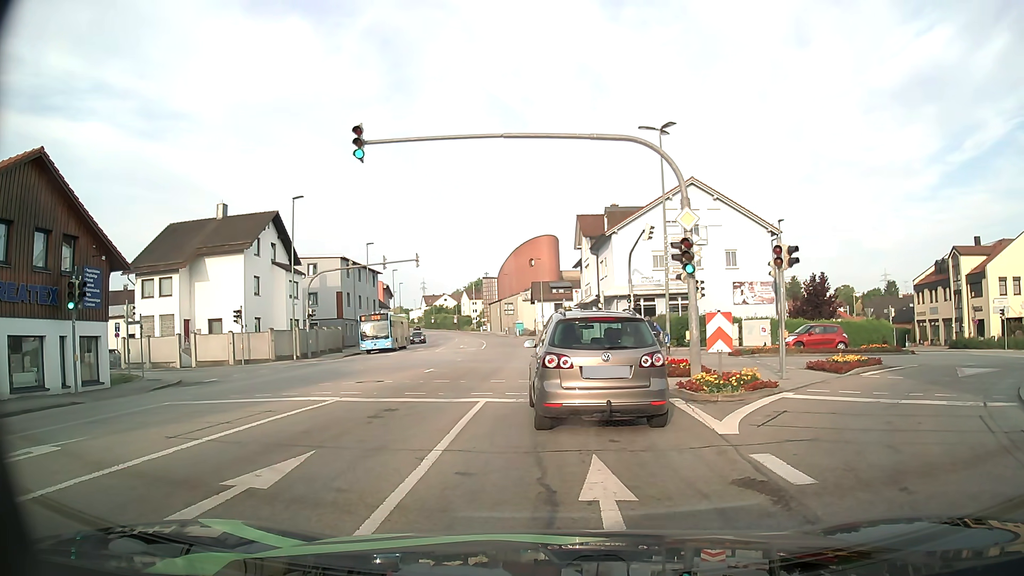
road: tertiary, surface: asphalt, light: Day
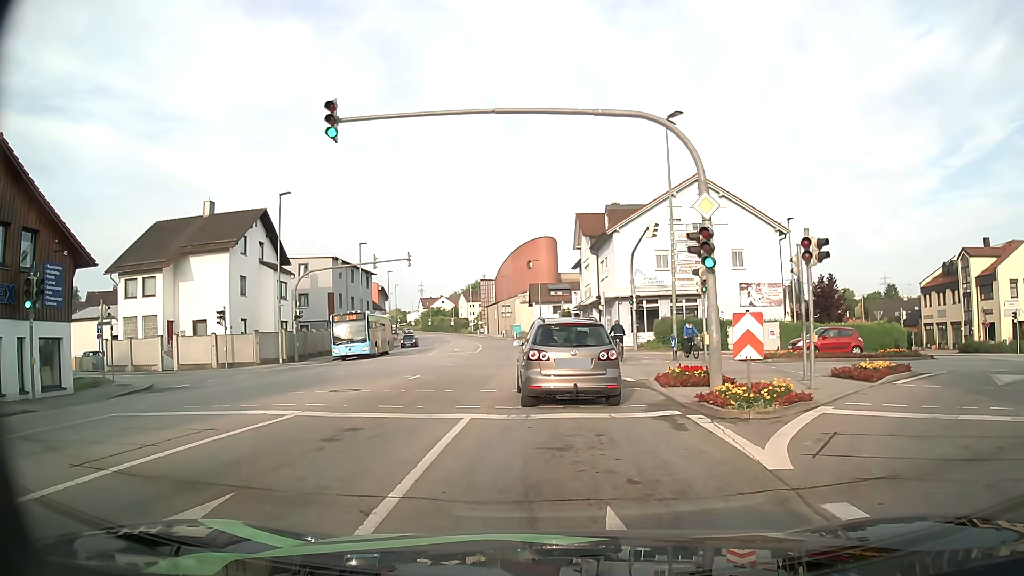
(0.0, +2.2) m; 0°
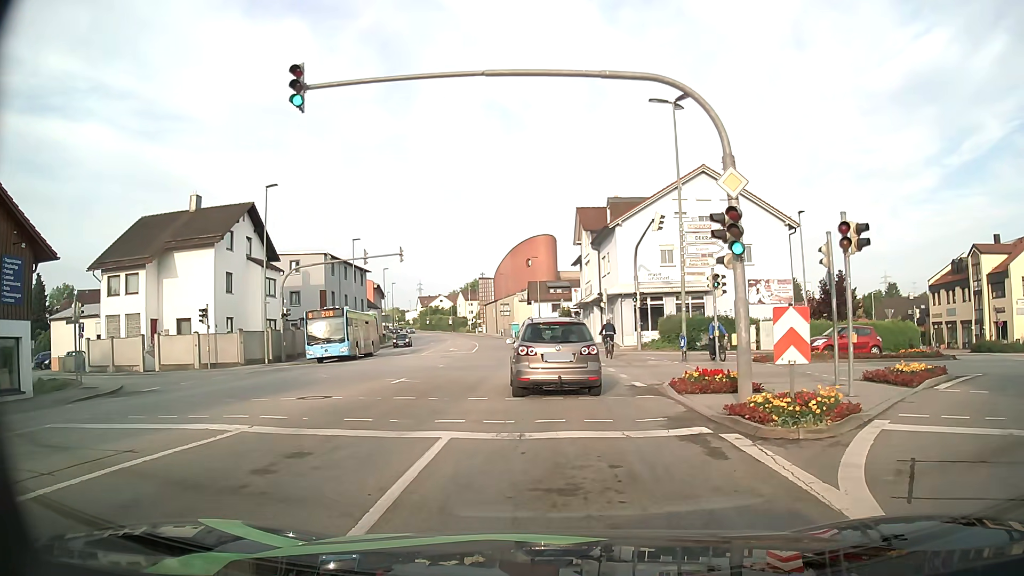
(0.0, +2.2) m; +1°
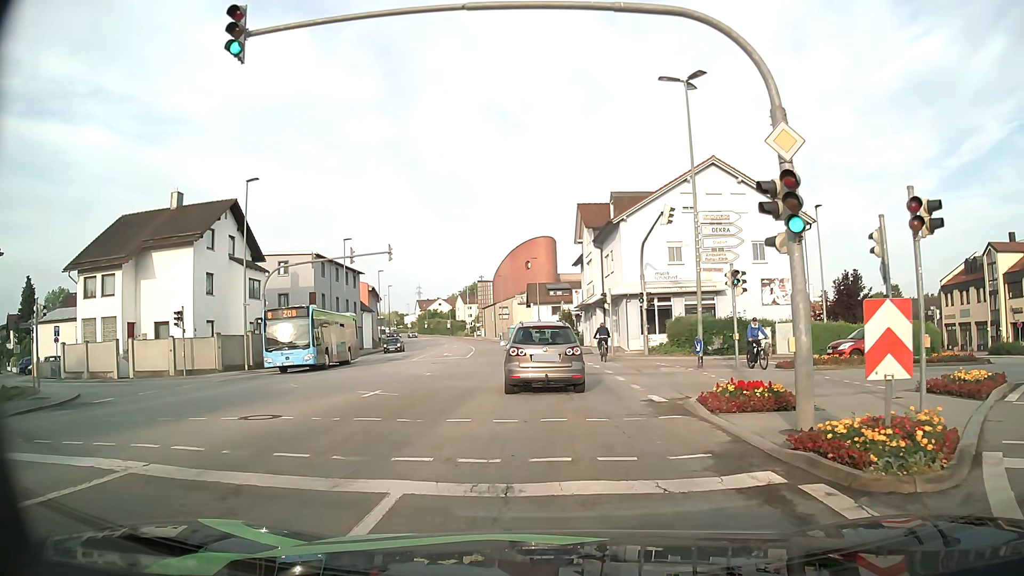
(-0.1, +2.9) m; -1°
